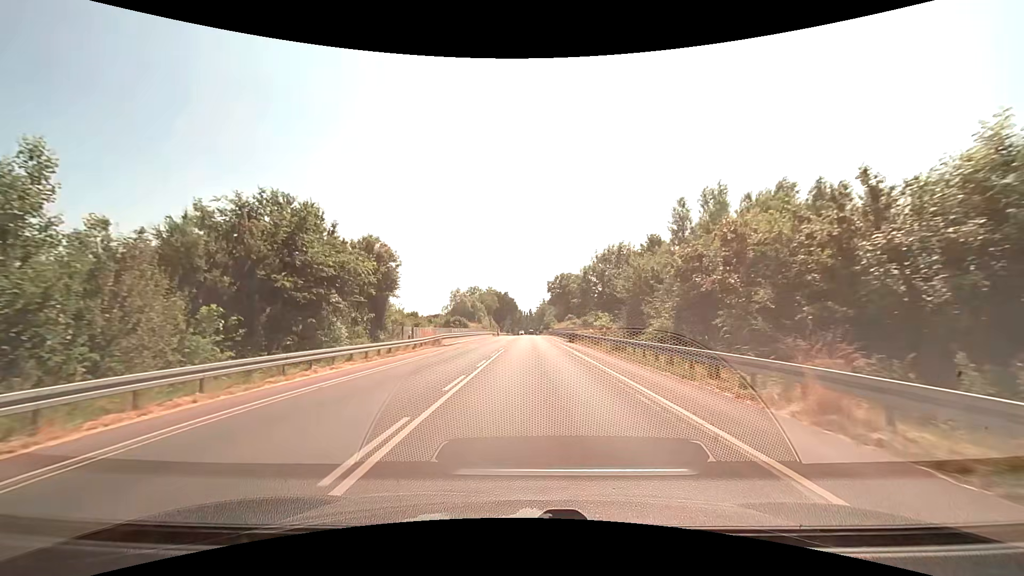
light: Day
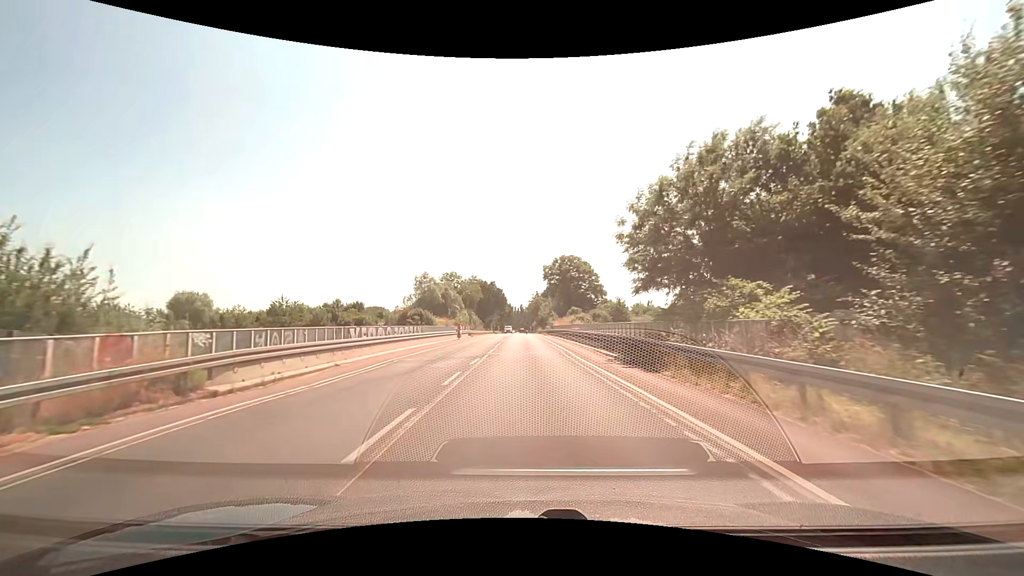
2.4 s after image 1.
(+0.2, +30.6) m; +1°
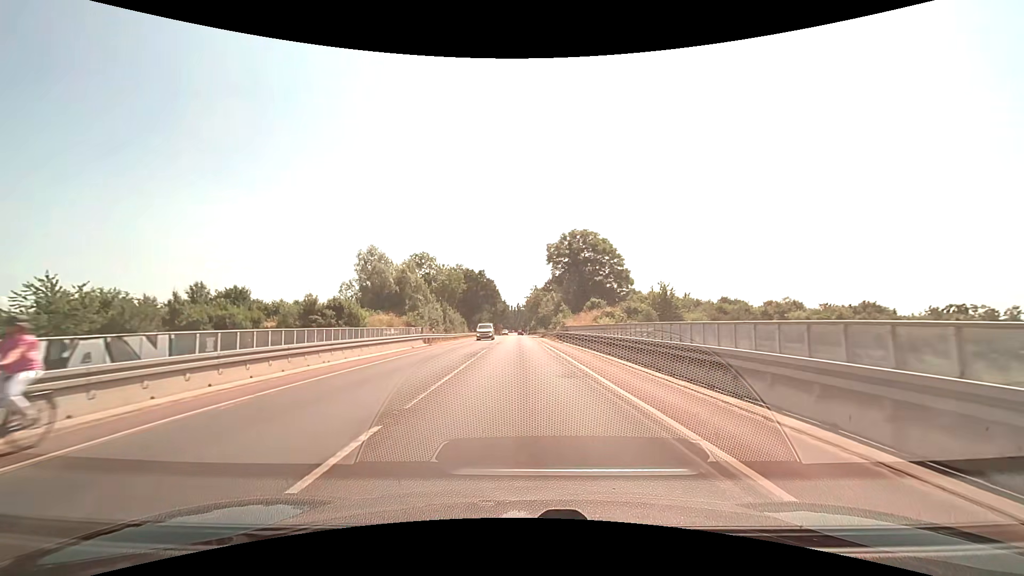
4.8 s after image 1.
(+0.1, +30.9) m; +1°
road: secondary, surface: asphalt
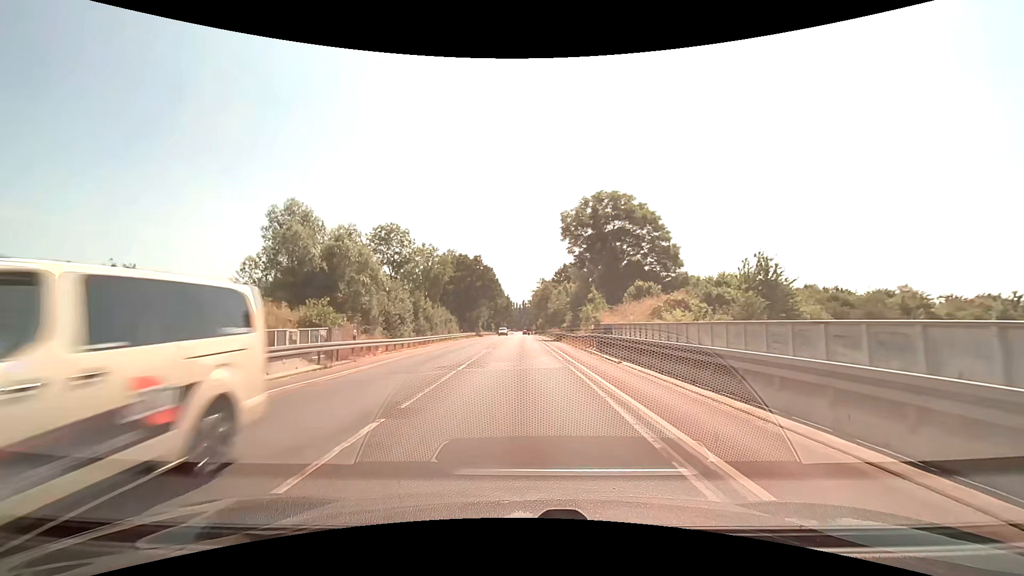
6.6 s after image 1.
(-0.1, +23.3) m; -1°
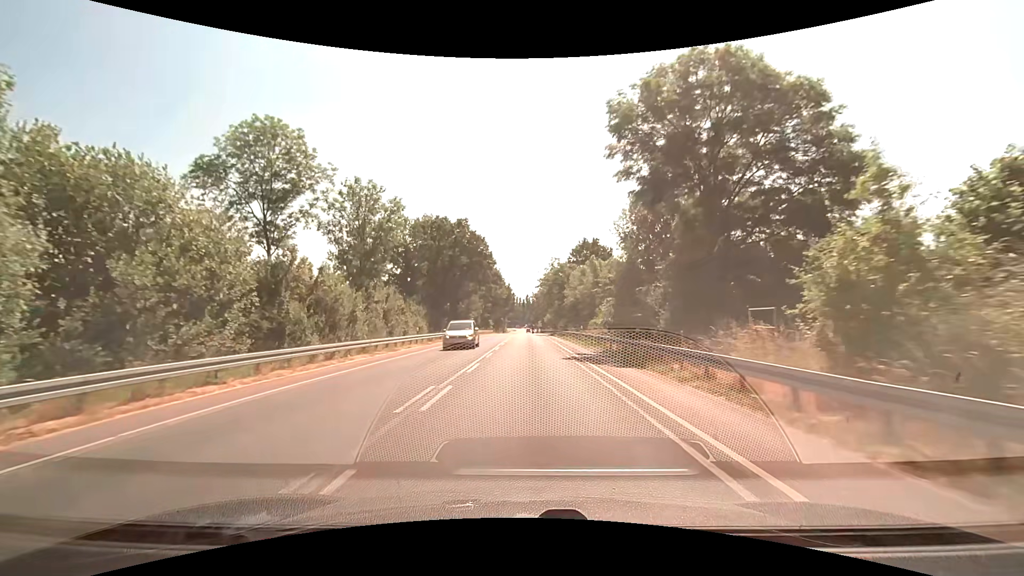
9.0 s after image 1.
(-0.3, +31.2) m; 0°
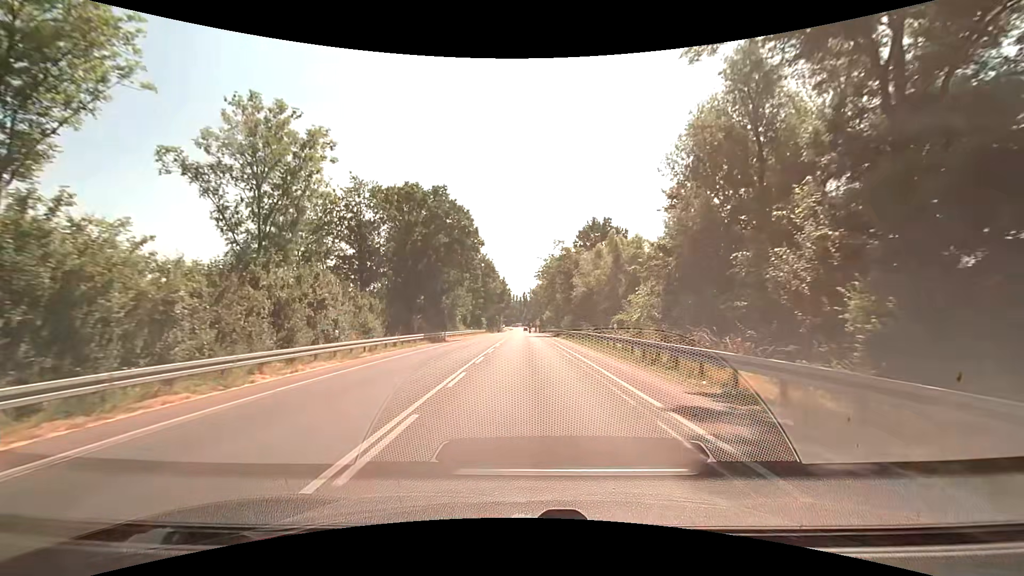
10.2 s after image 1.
(0.0, +15.7) m; 0°
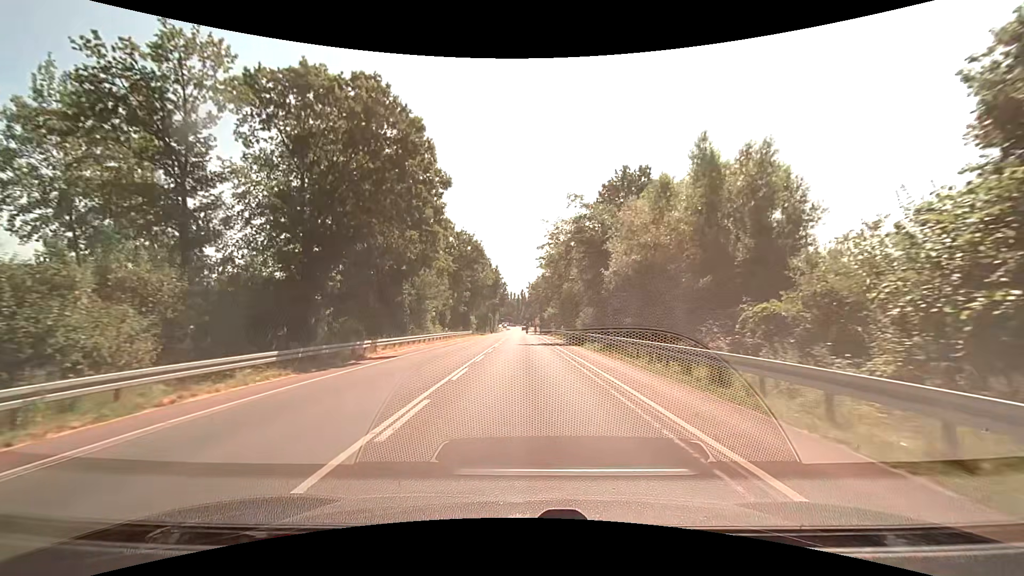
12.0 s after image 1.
(+0.1, +23.4) m; 0°
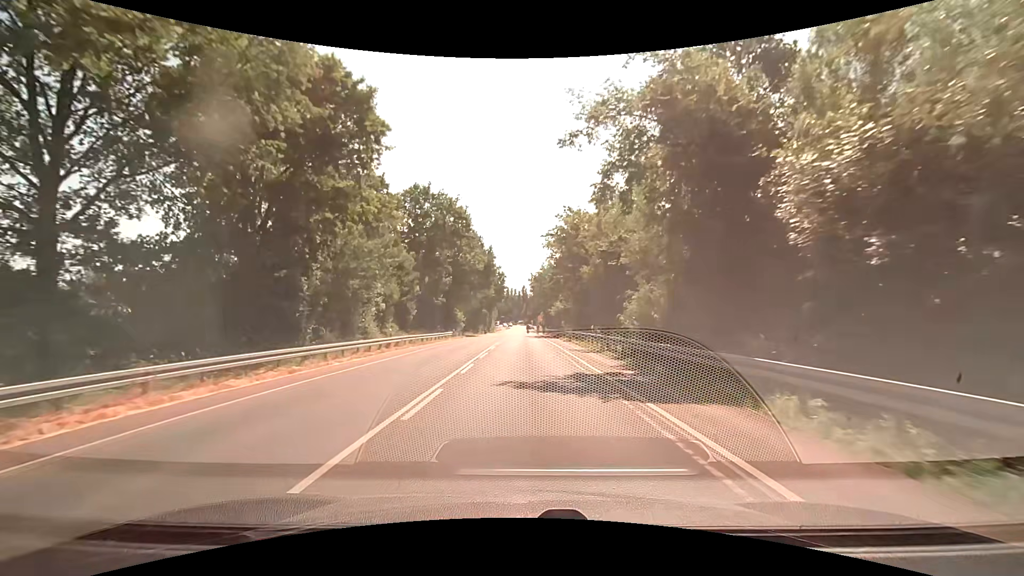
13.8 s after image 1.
(+0.1, +23.4) m; +1°
(0, +10) (0, +20) (0, +30) (0, +40) (-1, +50) (-1, +60) (-1, +70) (-1, +80) (-1, +90) (-1, +100) m
